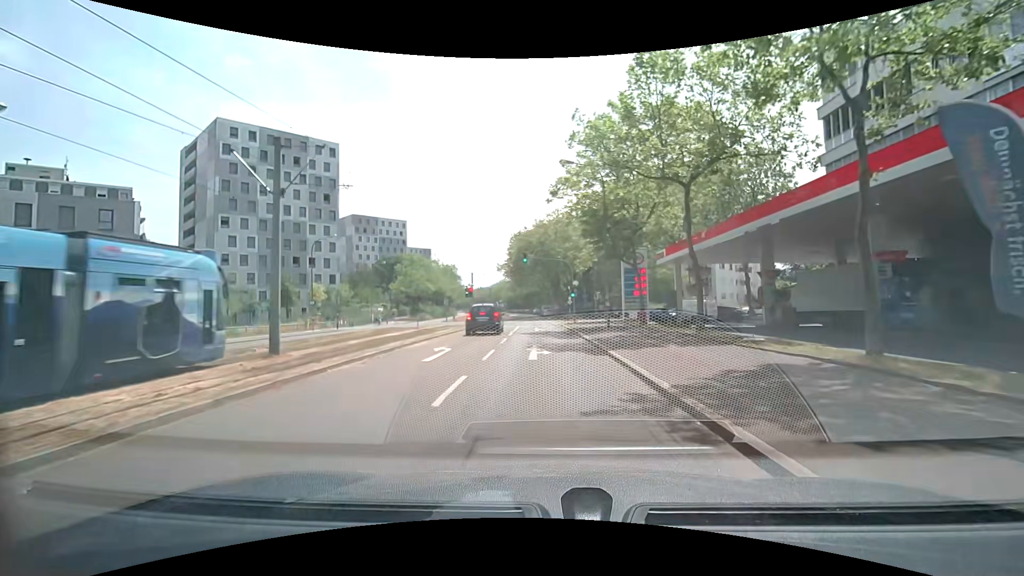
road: tertiary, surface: asphalt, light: Day
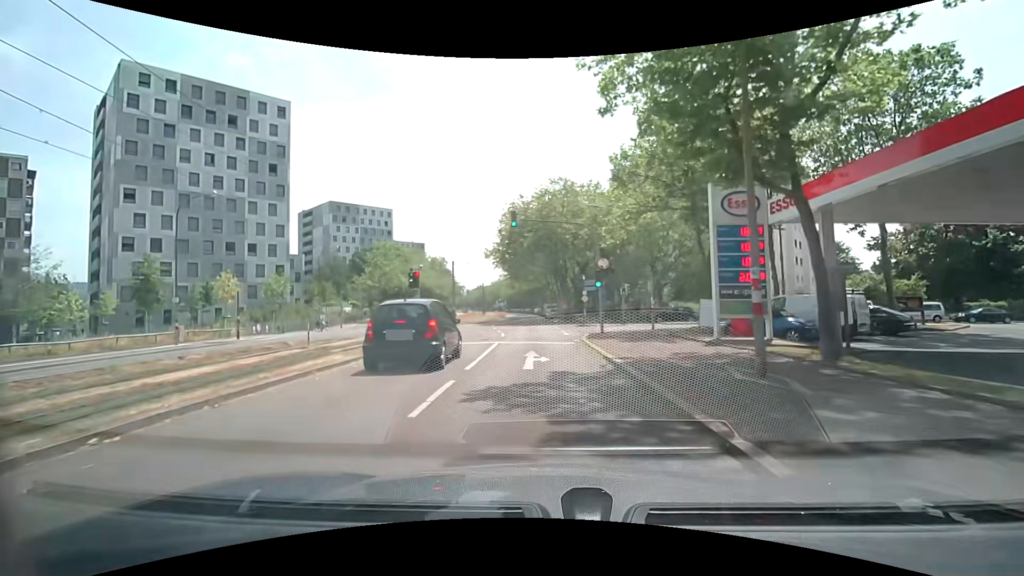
(-0.1, +18.5) m; -1°
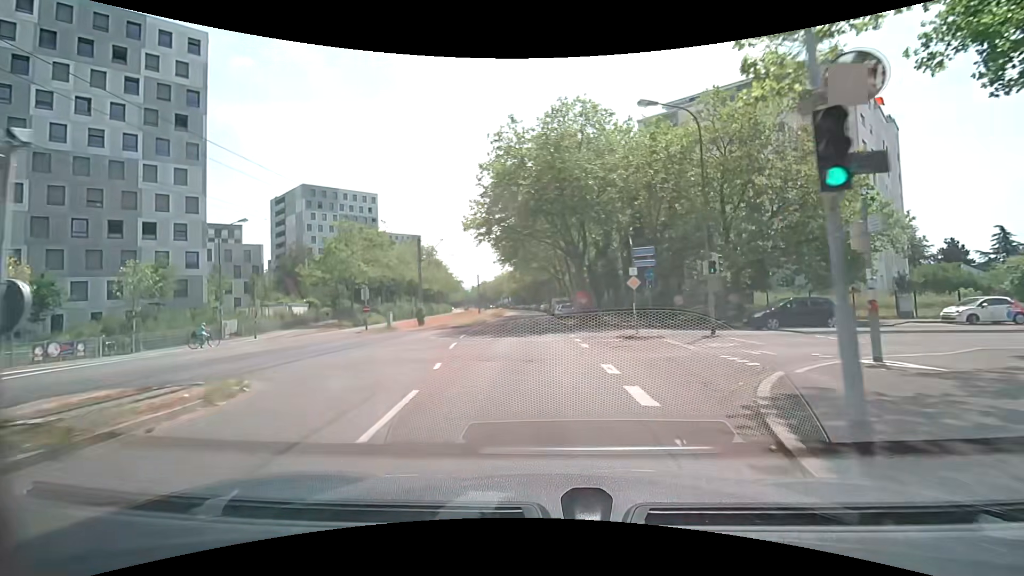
(0.0, +19.1) m; 0°
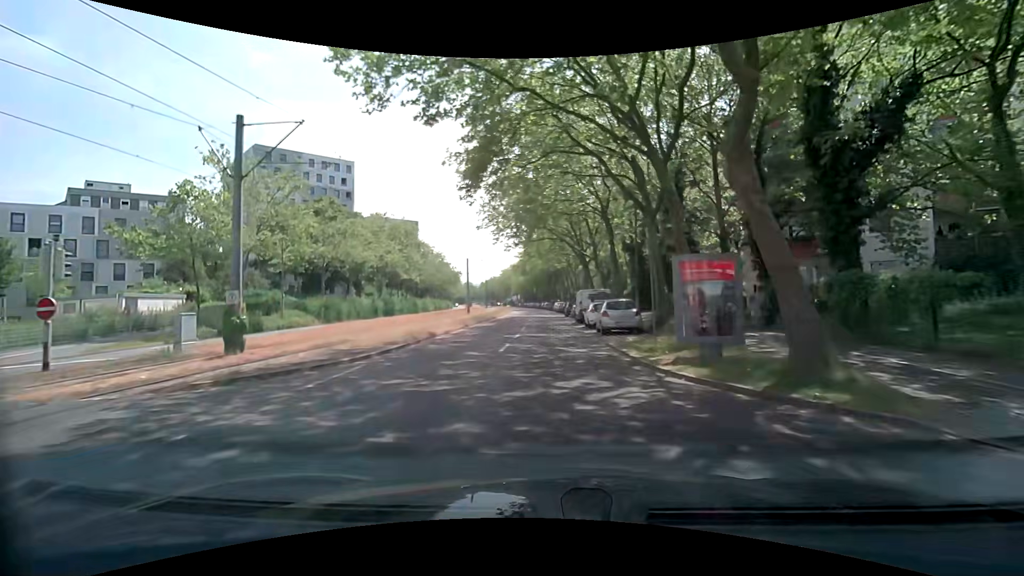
(-0.6, +26.6) m; -2°
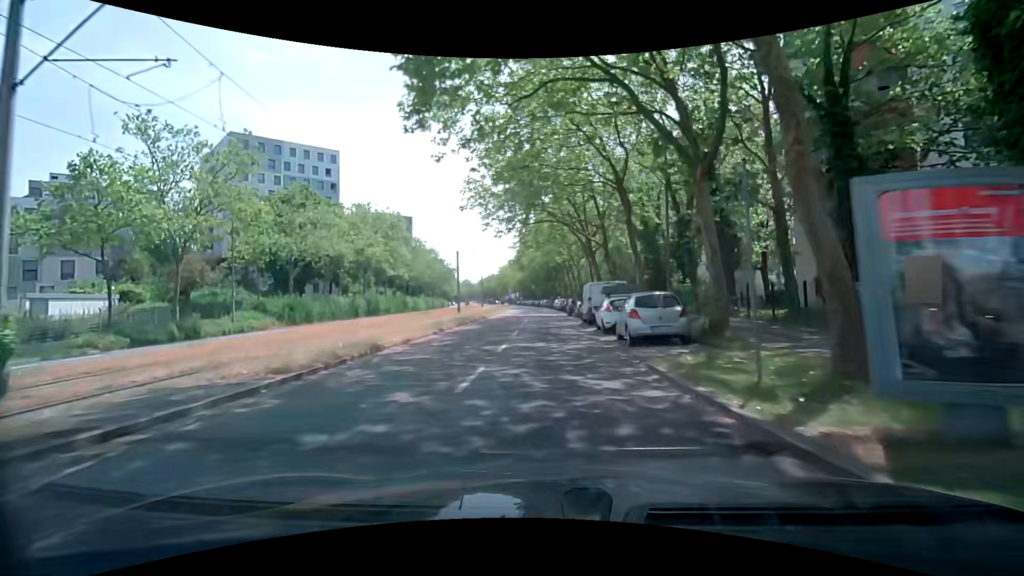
(0.0, +6.8) m; 0°
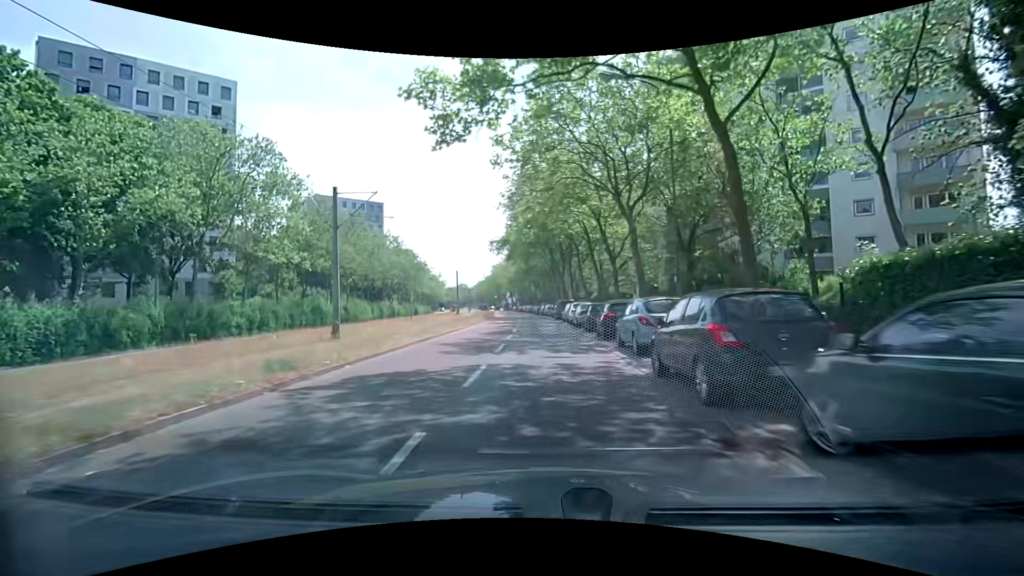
(-0.1, +34.9) m; 0°
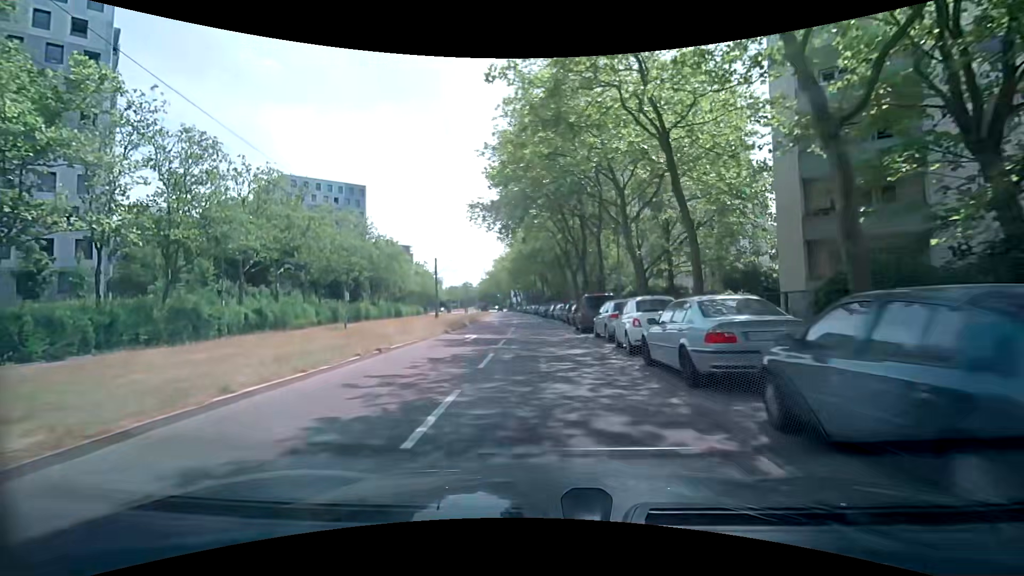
(-0.2, +21.4) m; -1°
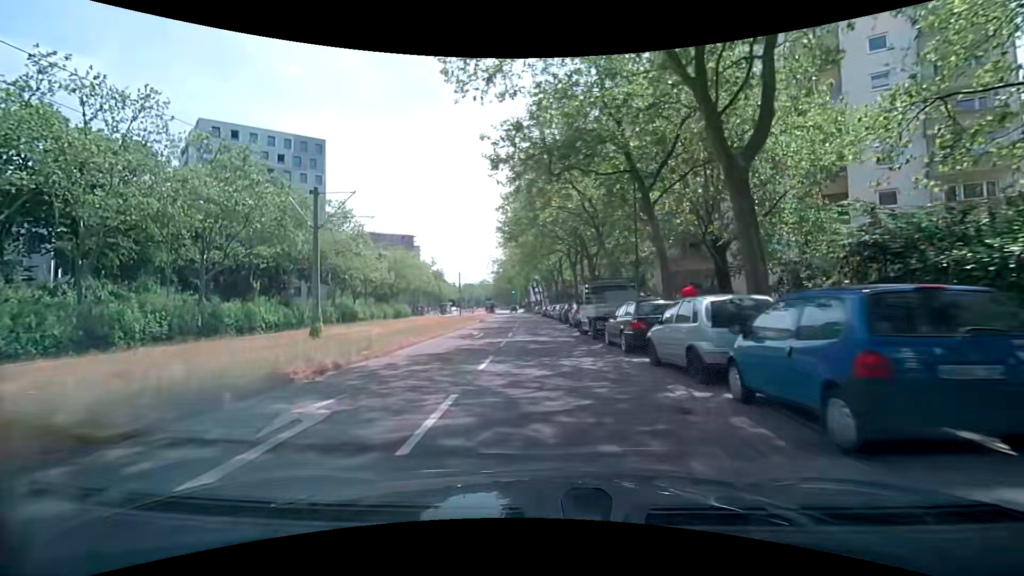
(-0.9, +36.2) m; -3°
(0, +10) (0, +20) (0, +30) (-1, +40) (-1, +50) (-2, +60) (-2, +70) (-3, +80) (-3, +90) (-4, +100) m
